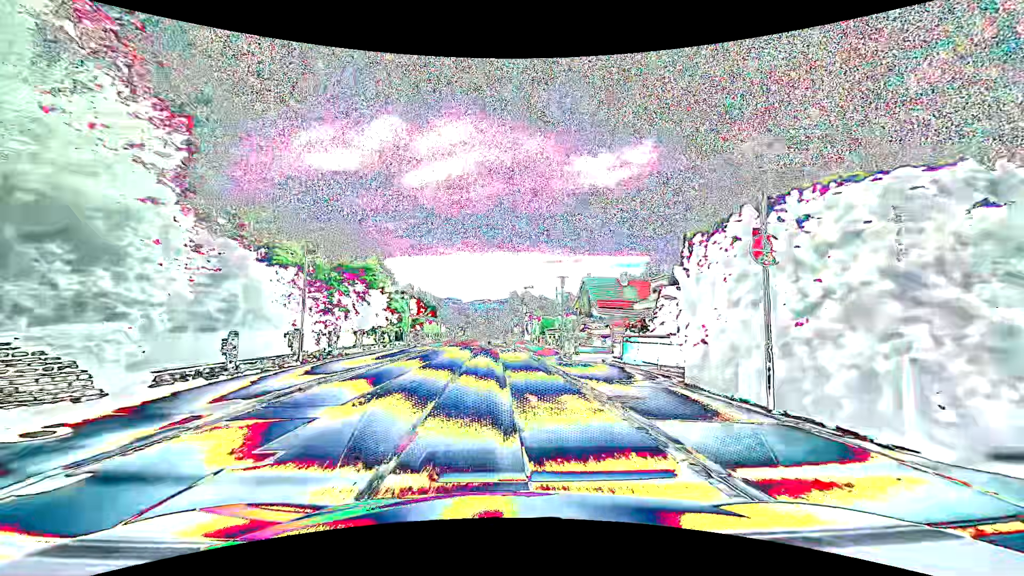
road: primary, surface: asphalt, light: Day
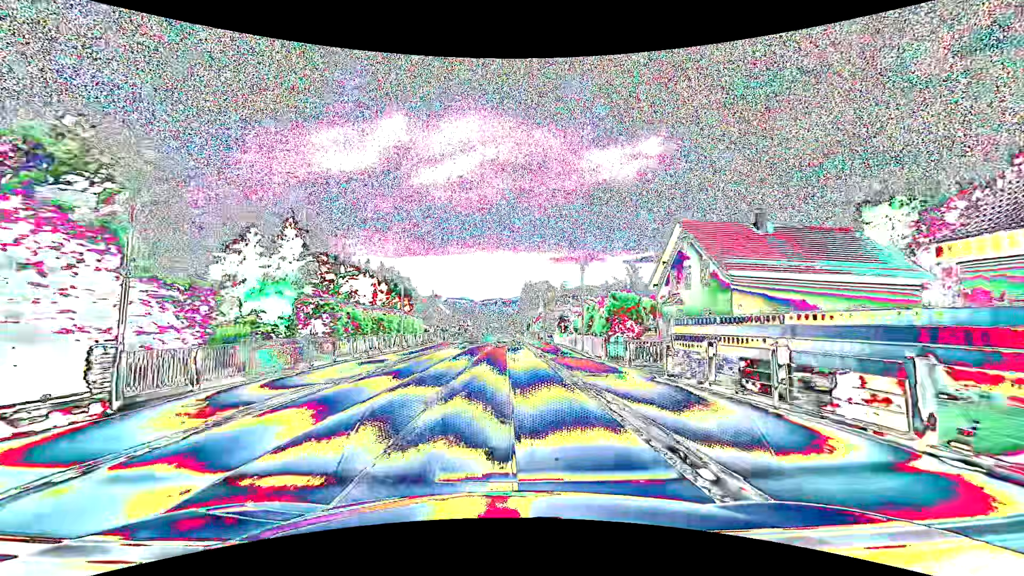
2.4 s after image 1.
(-0.7, +30.8) m; -1°
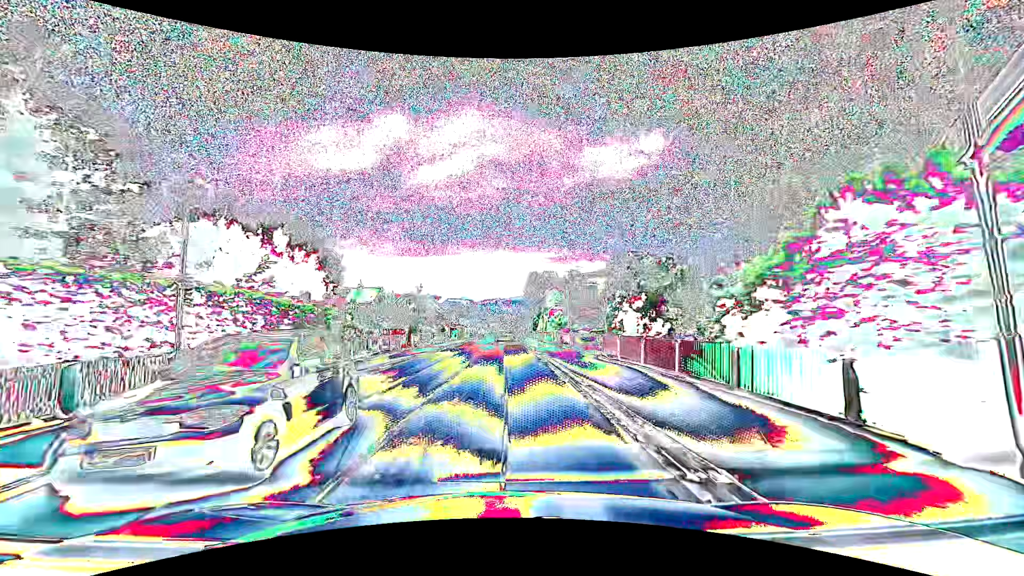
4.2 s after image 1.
(-0.2, +23.1) m; 0°
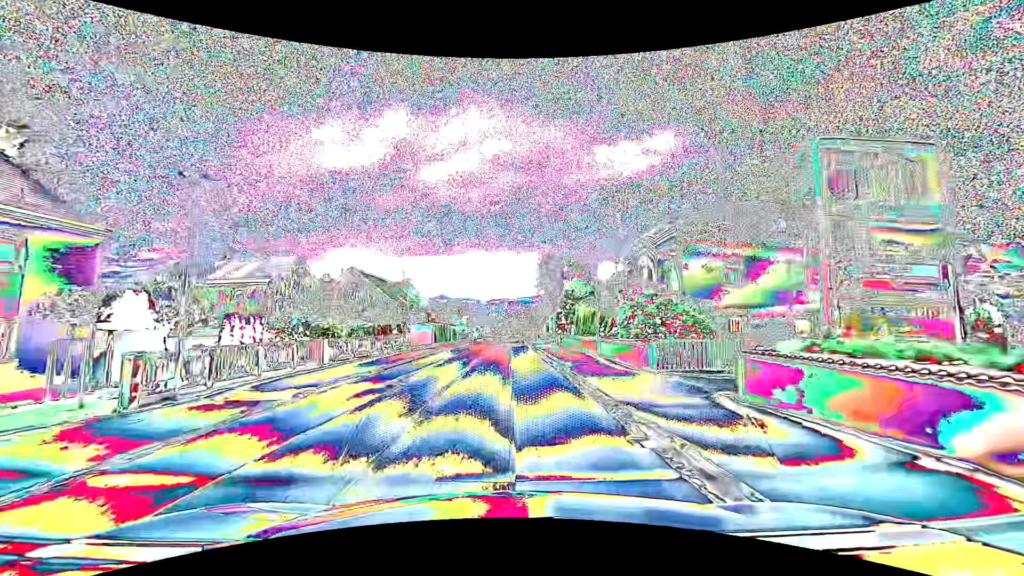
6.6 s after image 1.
(-0.3, +30.6) m; 0°
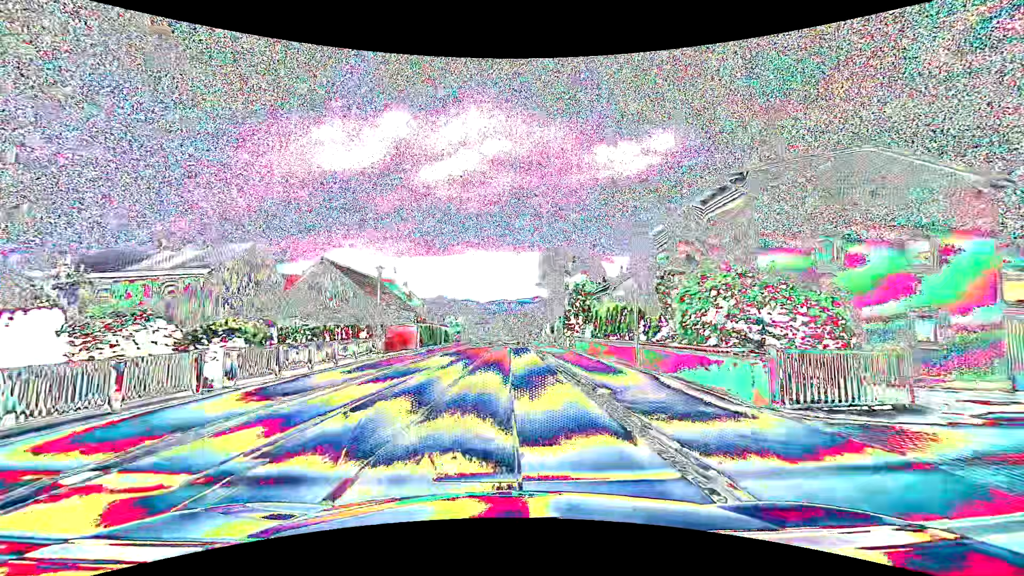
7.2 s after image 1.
(0.0, +7.6) m; 0°
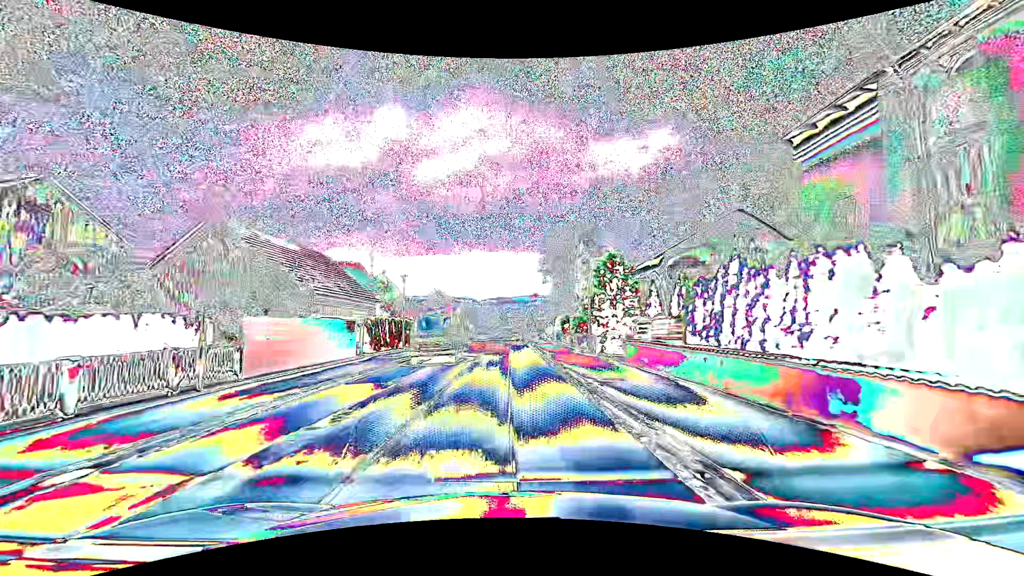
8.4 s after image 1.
(+0.1, +15.2) m; +1°
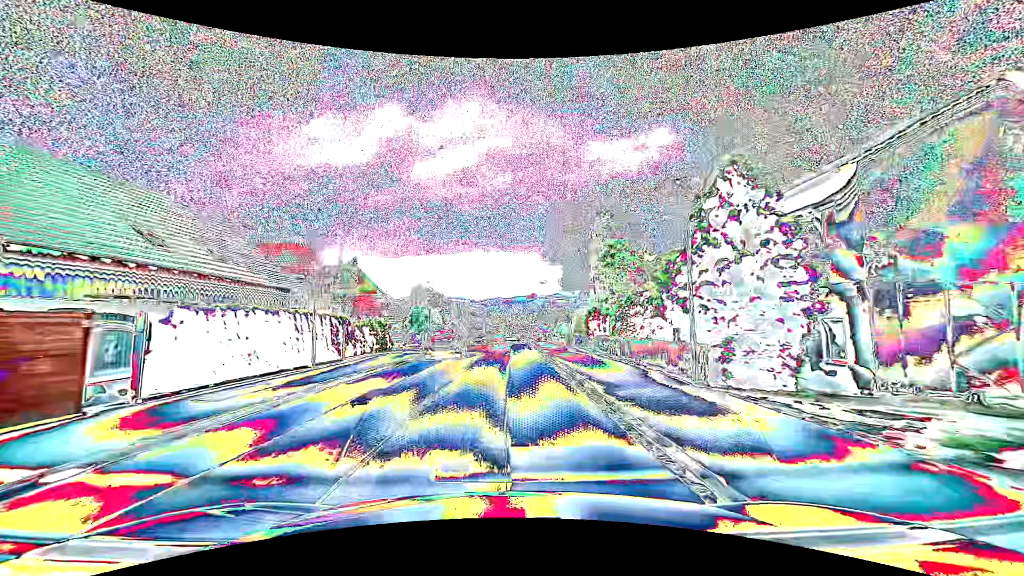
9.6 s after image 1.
(0.0, +15.2) m; 0°
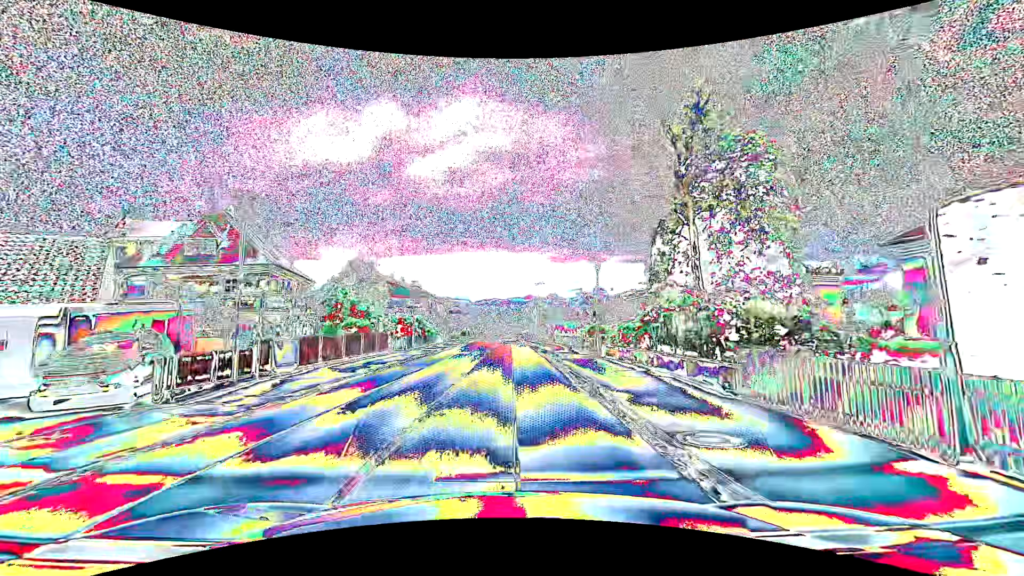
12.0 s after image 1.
(0.0, +30.5) m; 0°
(0, +10) (0, +20) (0, +30) (0, +40) (0, +50) (0, +60) (0, +70) (0, +80) (0, +90) (+1, +100) m
